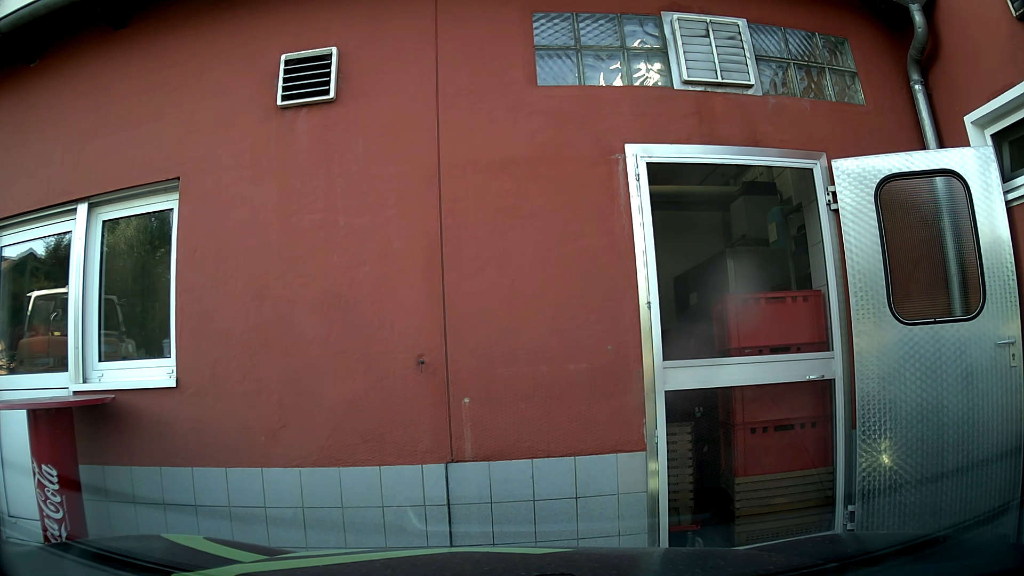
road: tertiary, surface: asphalt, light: Day
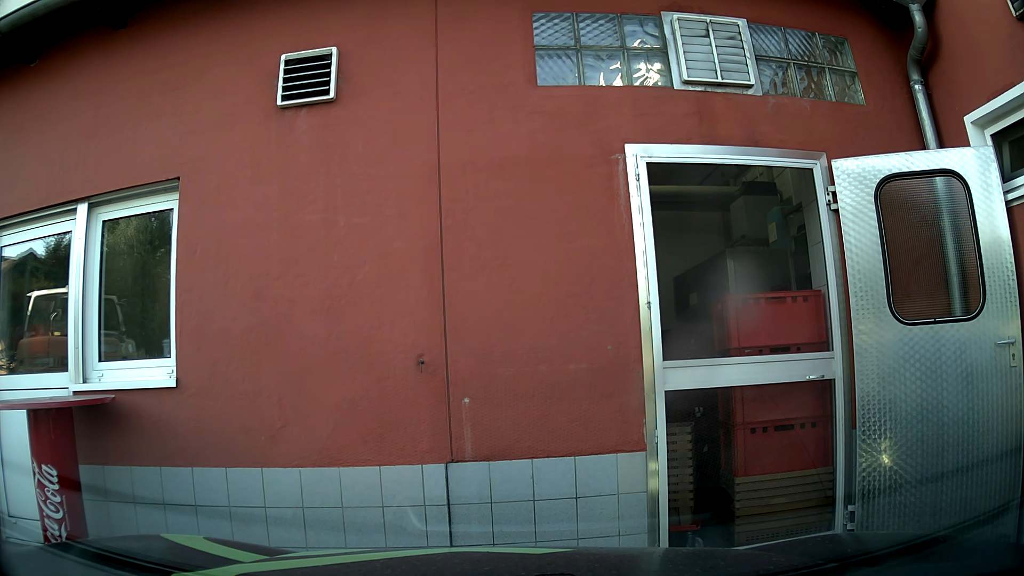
(0.0, 0.0) m; 0°
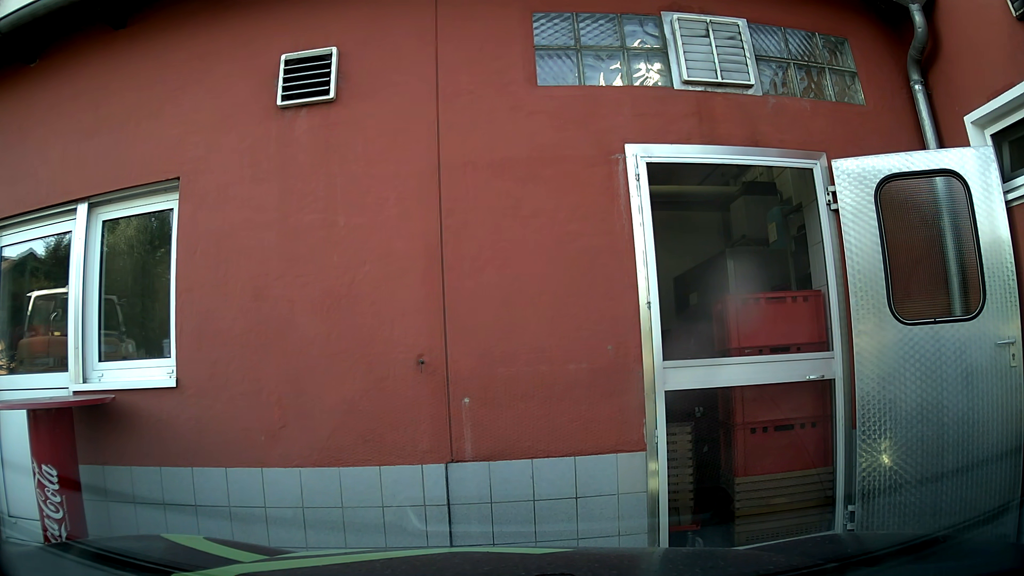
(0.0, 0.0) m; 0°
